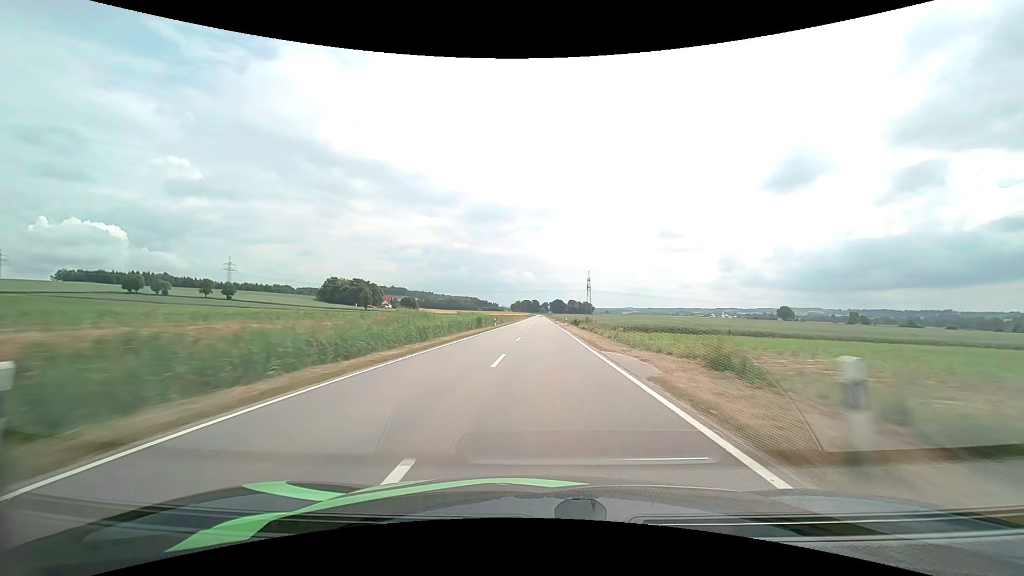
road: tertiary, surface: asphalt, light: Day
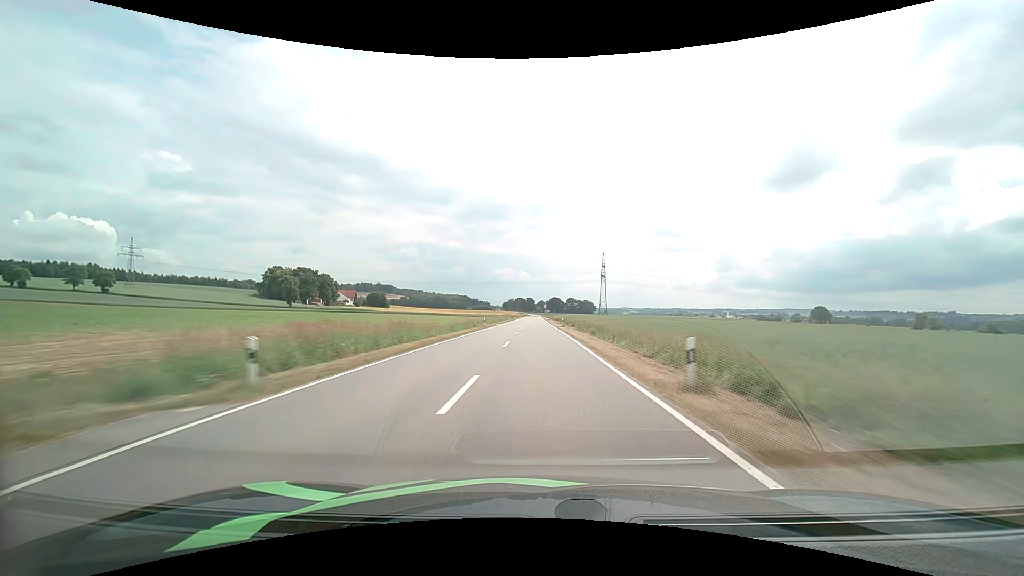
(+0.5, +92.9) m; +1°
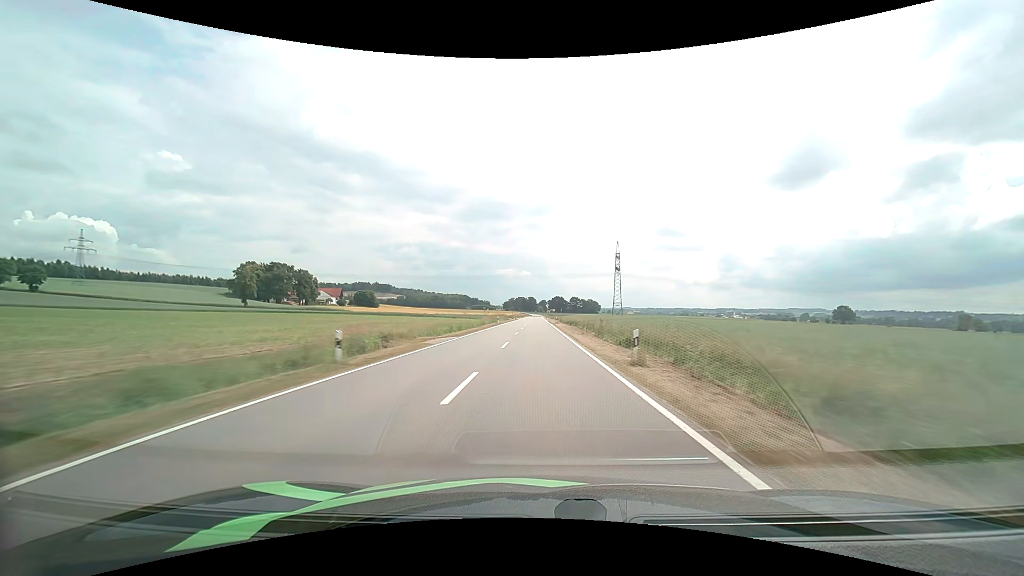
(-0.1, +36.7) m; 0°
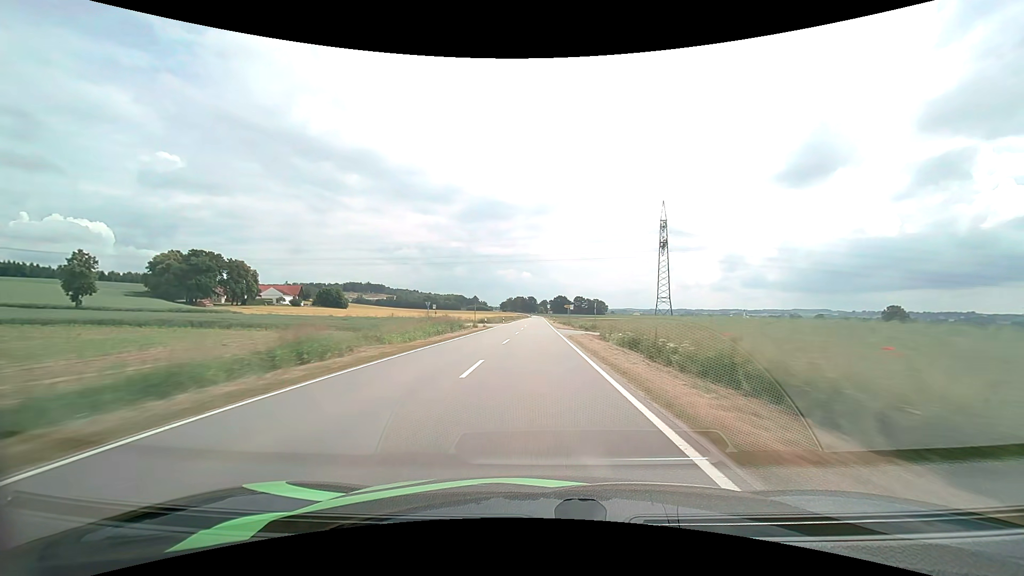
(0.0, +71.1) m; 0°
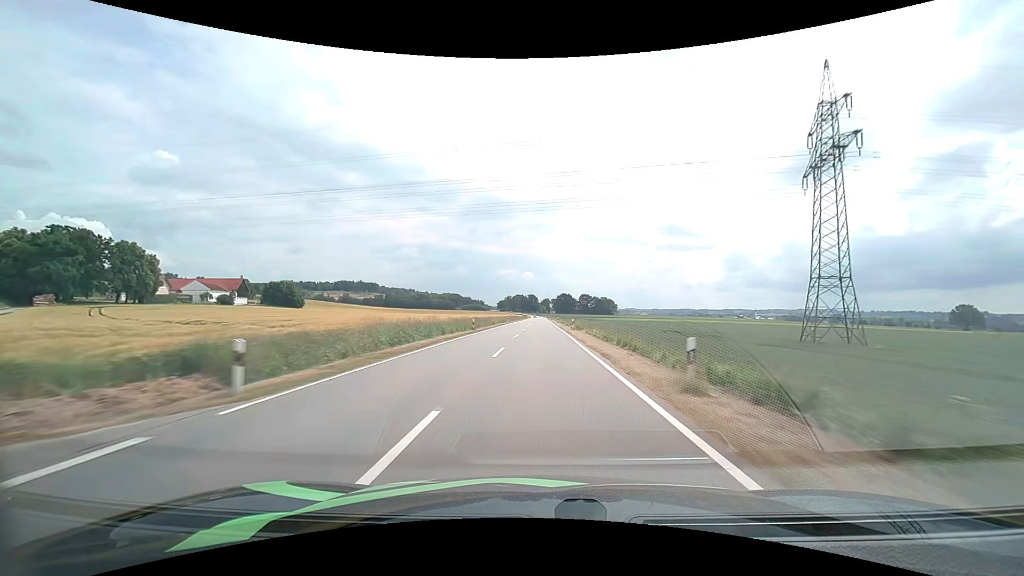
(-0.2, +69.7) m; 0°
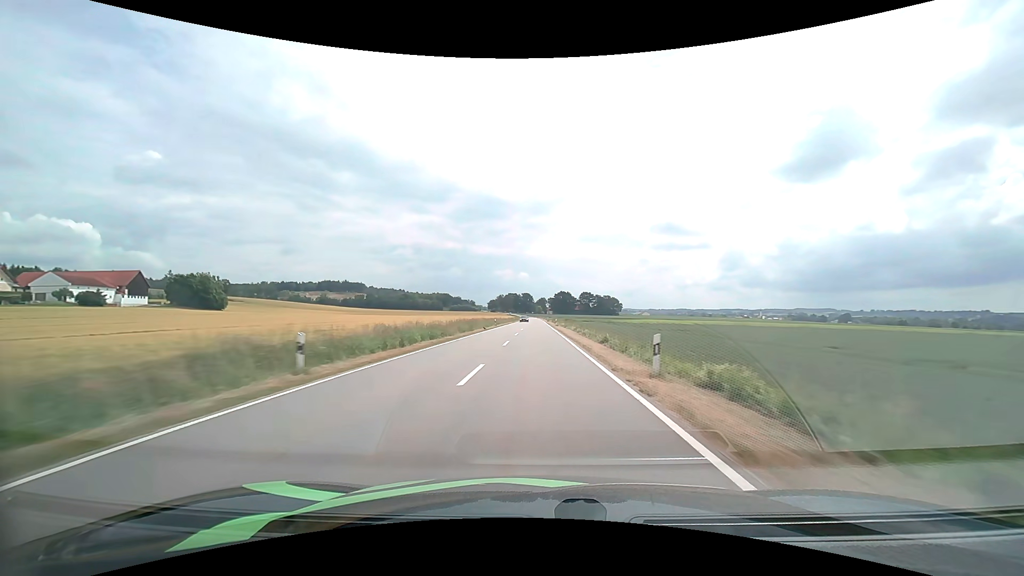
(+0.4, +68.0) m; 0°
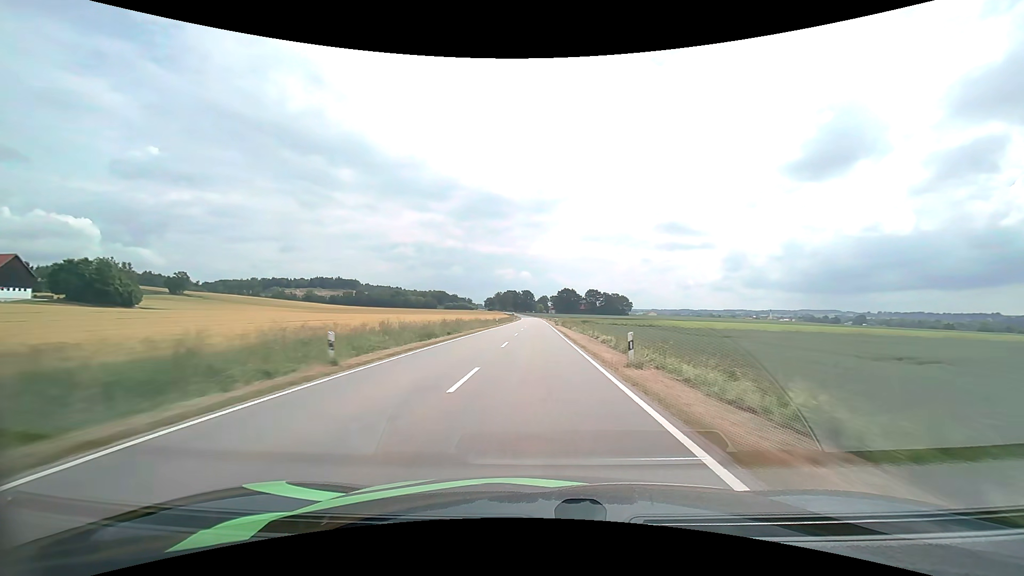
(-0.1, +50.9) m; 0°
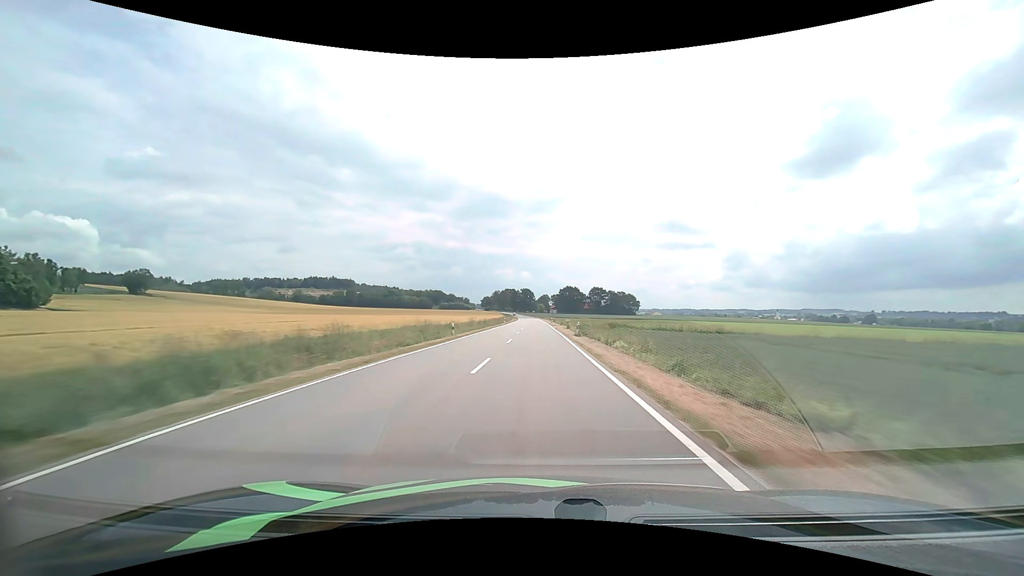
(0.0, +34.3) m; 0°
(0, +10) (0, +20) (0, +30) (0, +40) (0, +50) (0, +60) (0, +70) (0, +80) (0, +90) (0, +100) m
